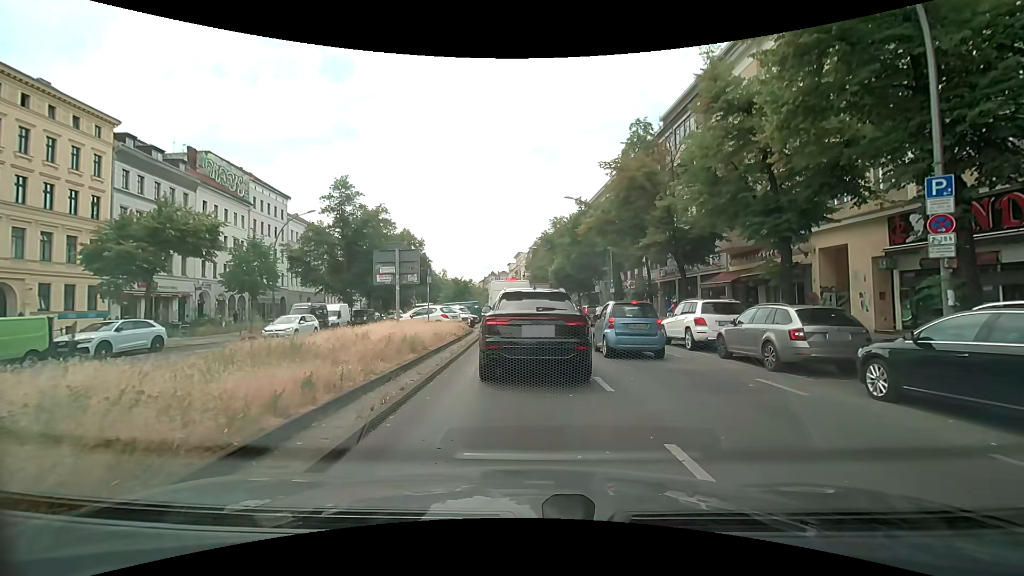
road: primary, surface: asphalt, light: Day
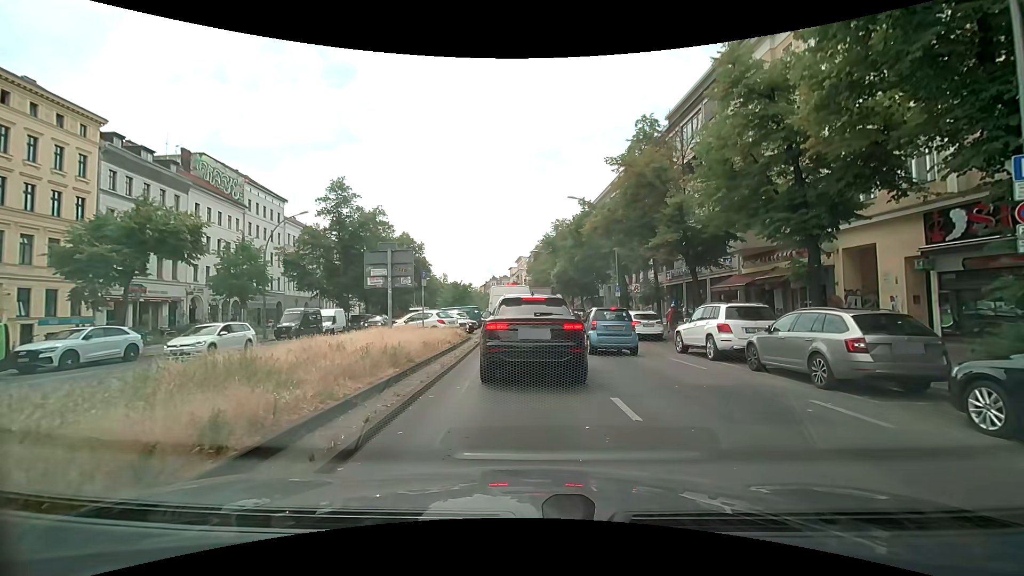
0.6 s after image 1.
(0.0, +1.7) m; -1°
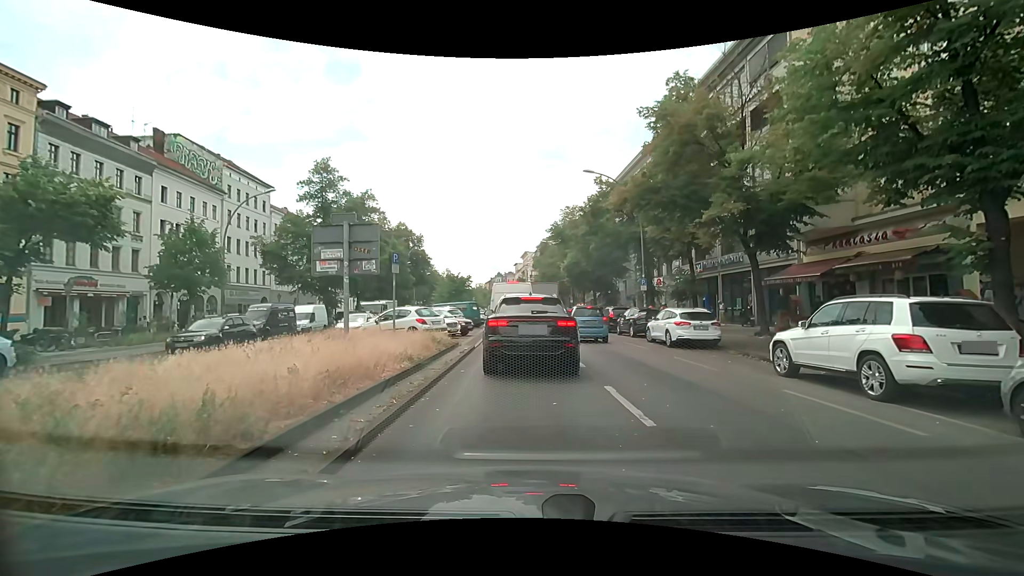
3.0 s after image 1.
(0.0, +6.3) m; +1°
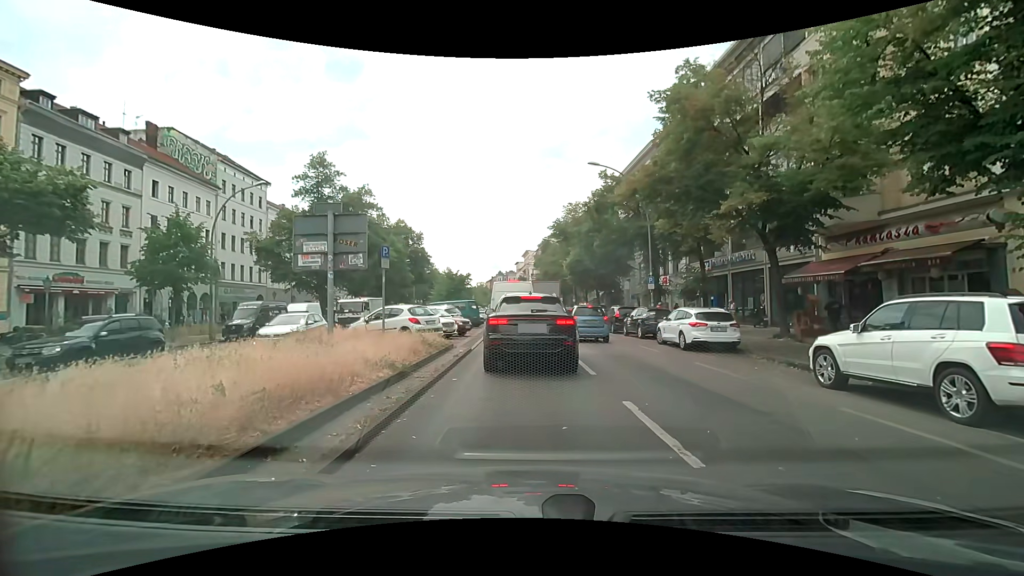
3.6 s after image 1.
(0.0, +1.5) m; -1°
